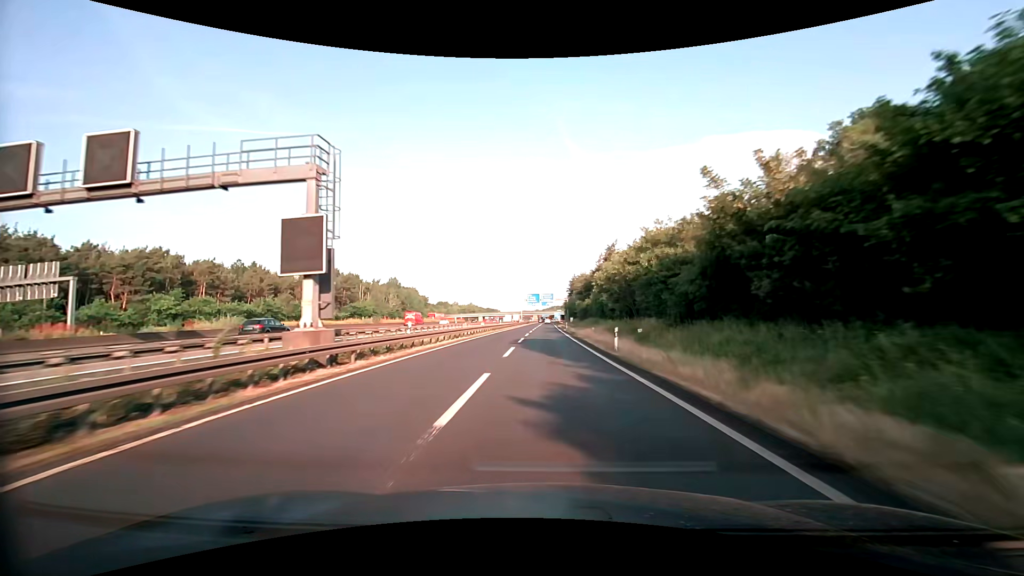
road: motorway_link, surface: asphalt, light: Day
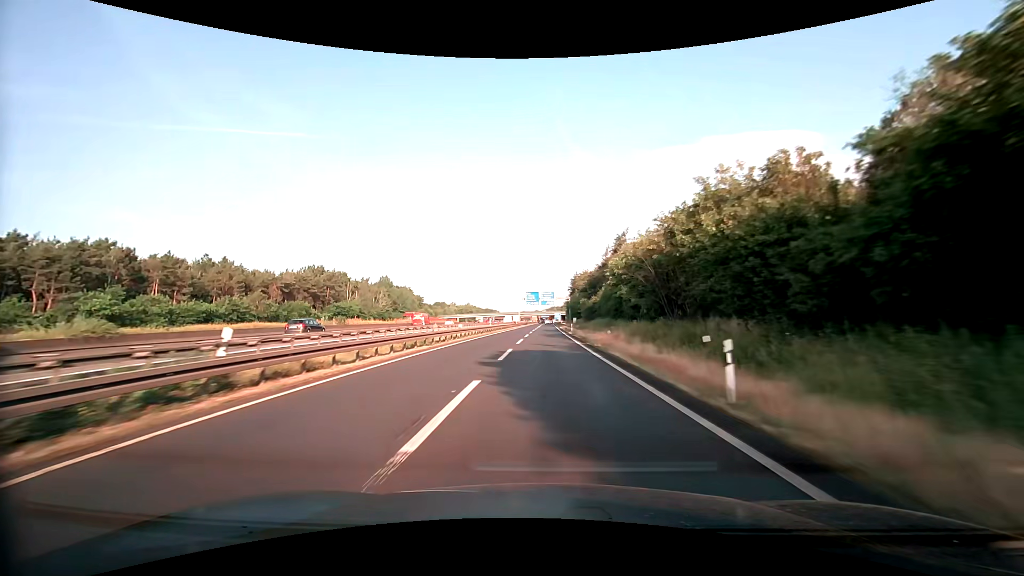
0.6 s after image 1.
(0.0, +13.4) m; 0°
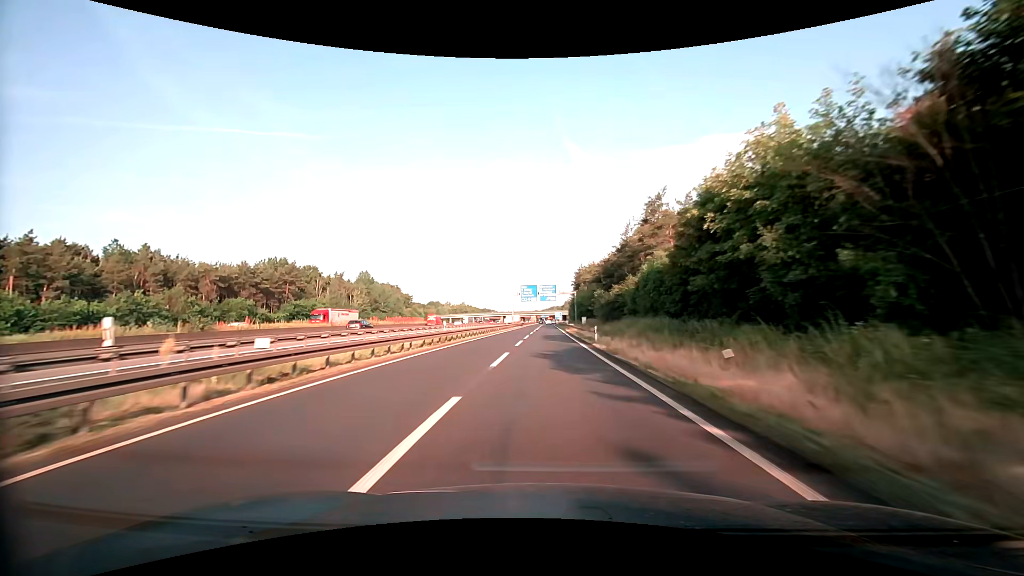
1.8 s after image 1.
(0.0, +26.5) m; 0°
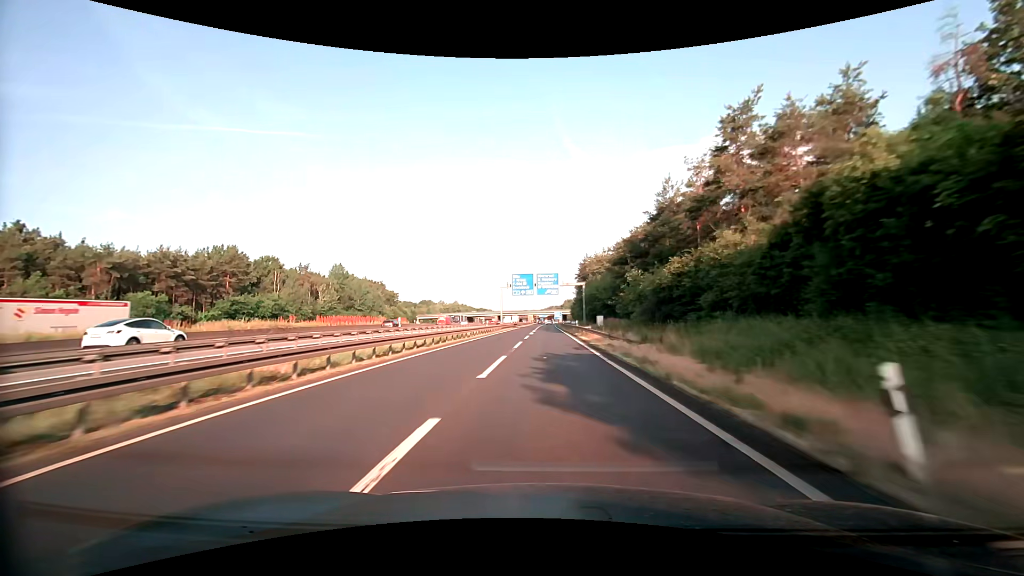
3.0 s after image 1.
(+0.1, +26.1) m; 0°
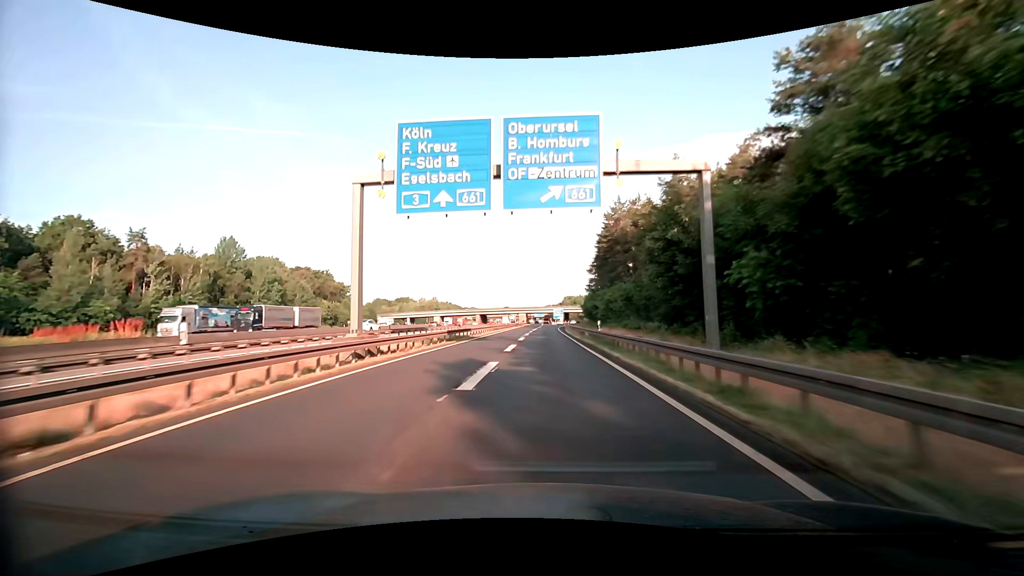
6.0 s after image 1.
(+0.5, +63.8) m; +1°
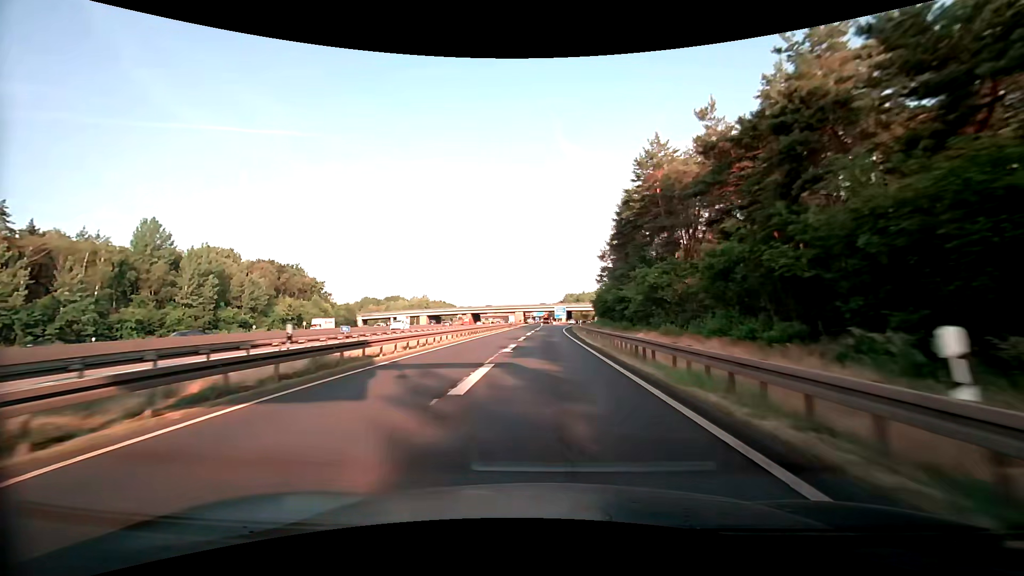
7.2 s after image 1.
(-0.1, +24.9) m; 0°
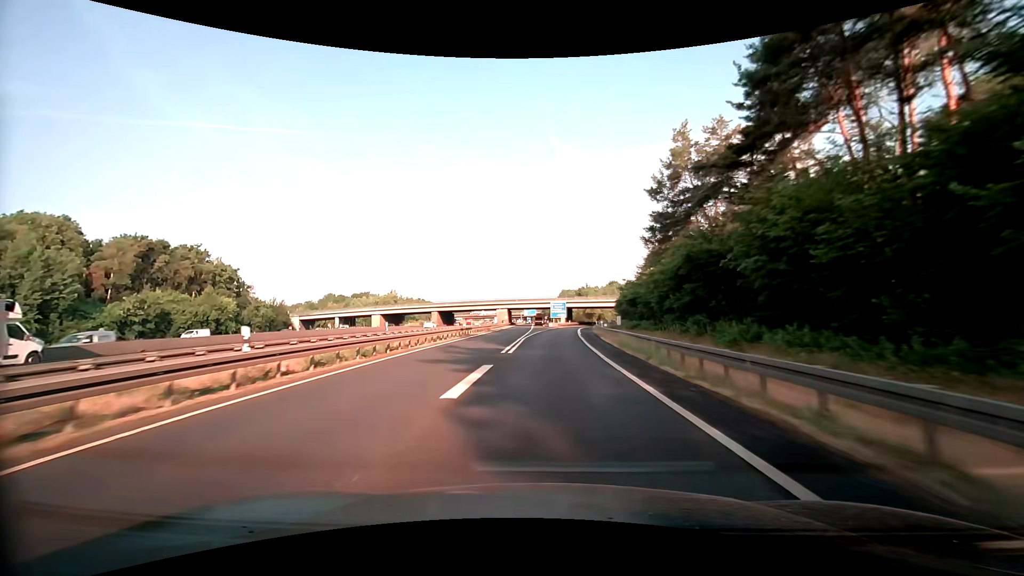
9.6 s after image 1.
(+0.5, +48.9) m; +1°
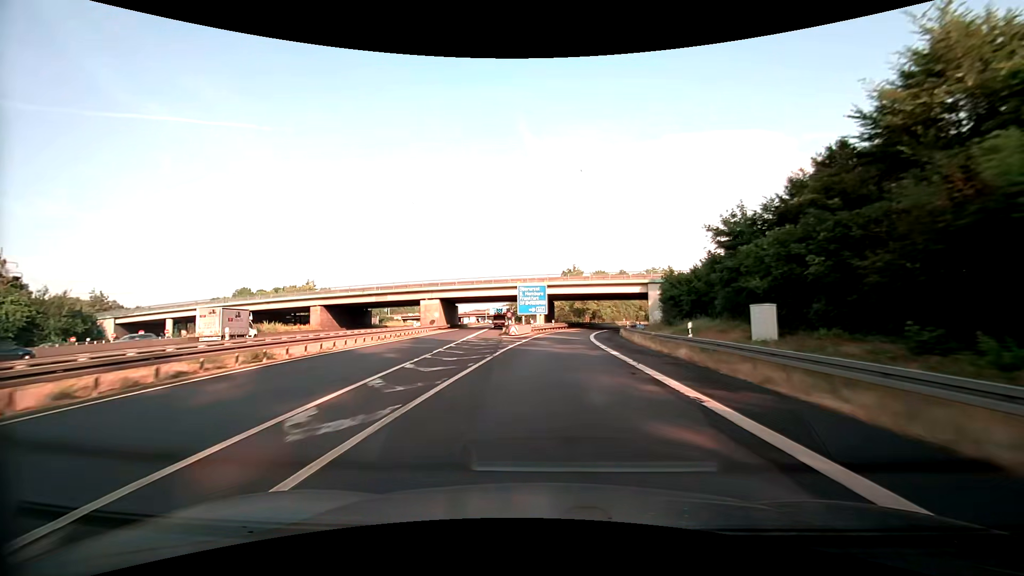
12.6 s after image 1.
(+1.4, +59.8) m; +3°
(0, +10) (0, +20) (+1, +30) (+2, +40) (+3, +50) (+5, +60) (+7, +70) (+9, +79) (+12, +89) (+15, +98) m
